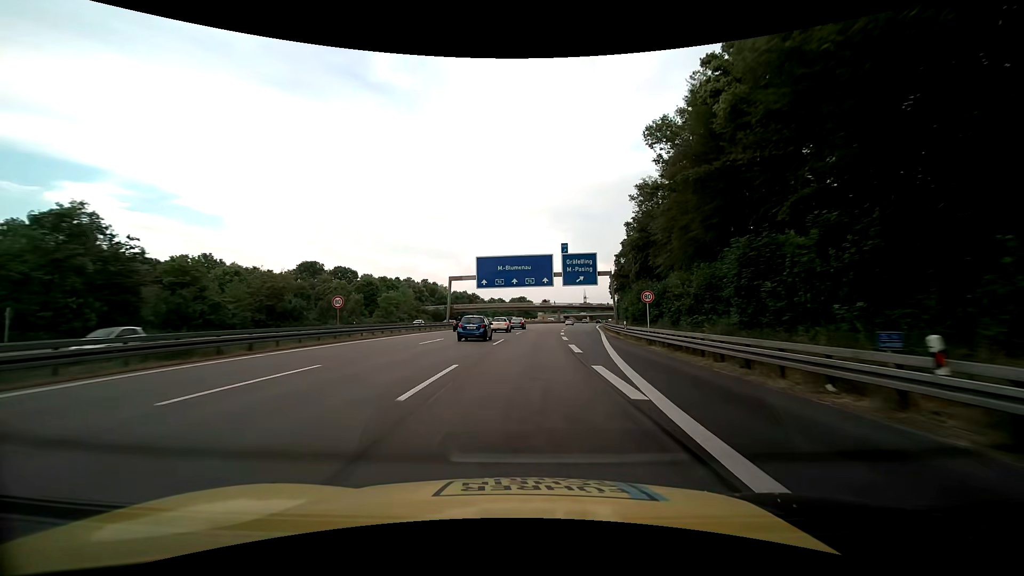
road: motorway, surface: asphalt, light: Day
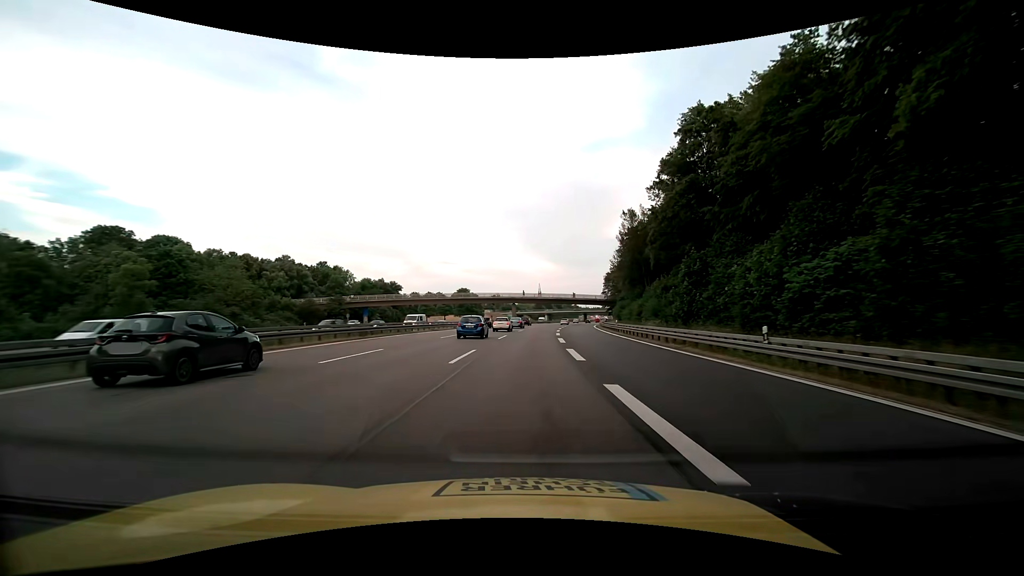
(+3.2, +64.5) m; +6°
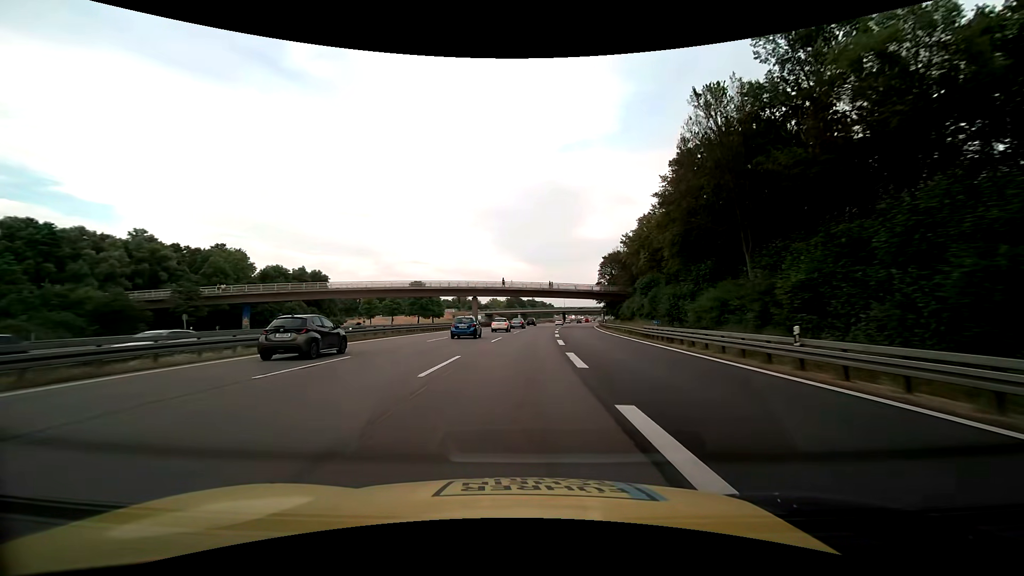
(+0.8, +38.7) m; +3°
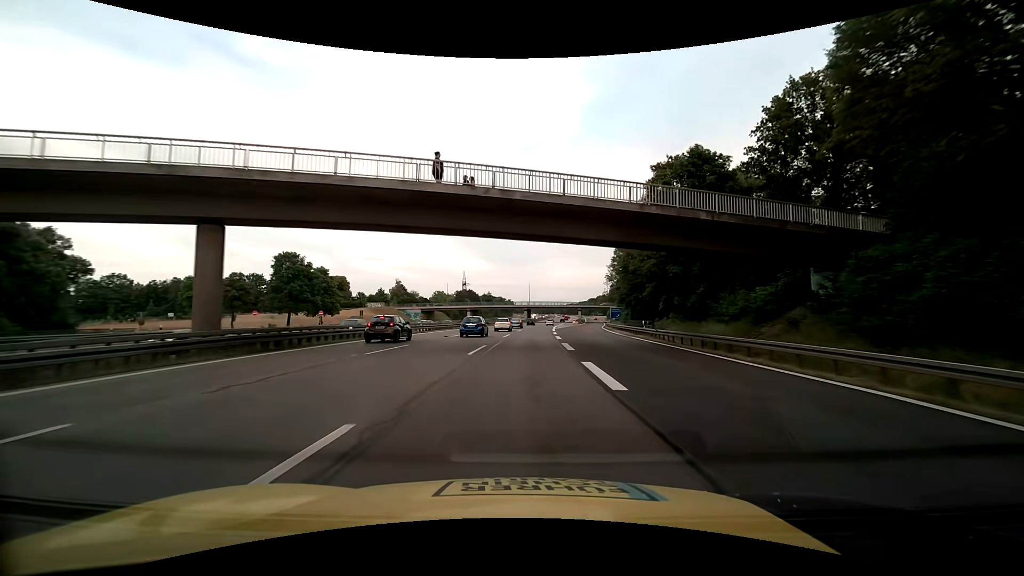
(+2.4, +64.5) m; +5°
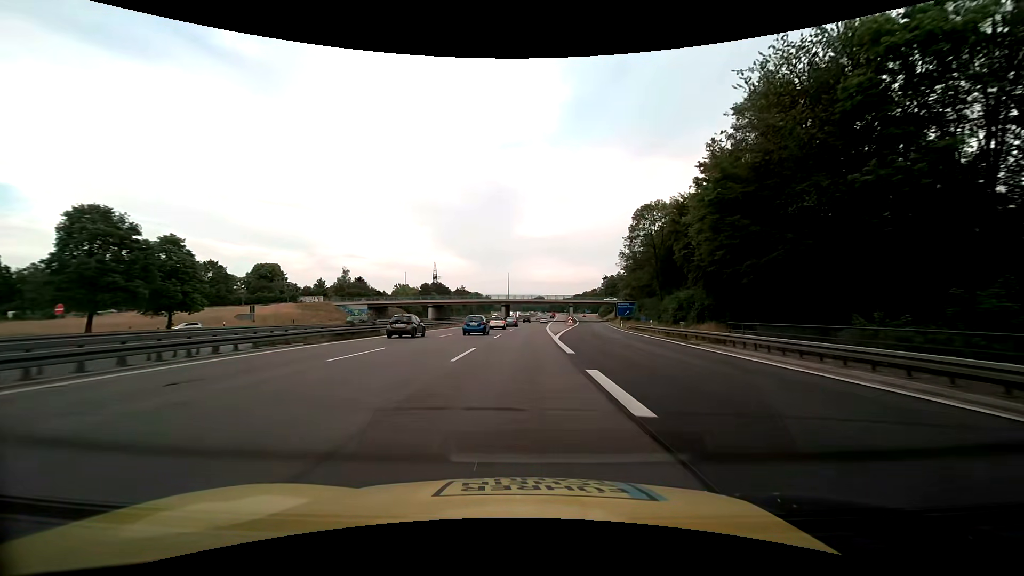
(+1.0, +38.7) m; +2°
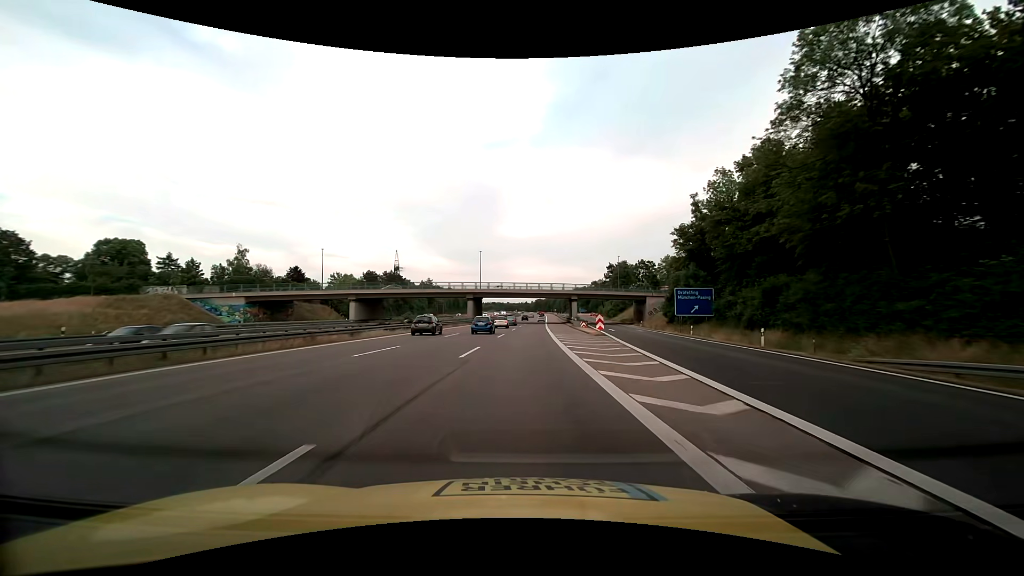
(+1.0, +51.6) m; +3°
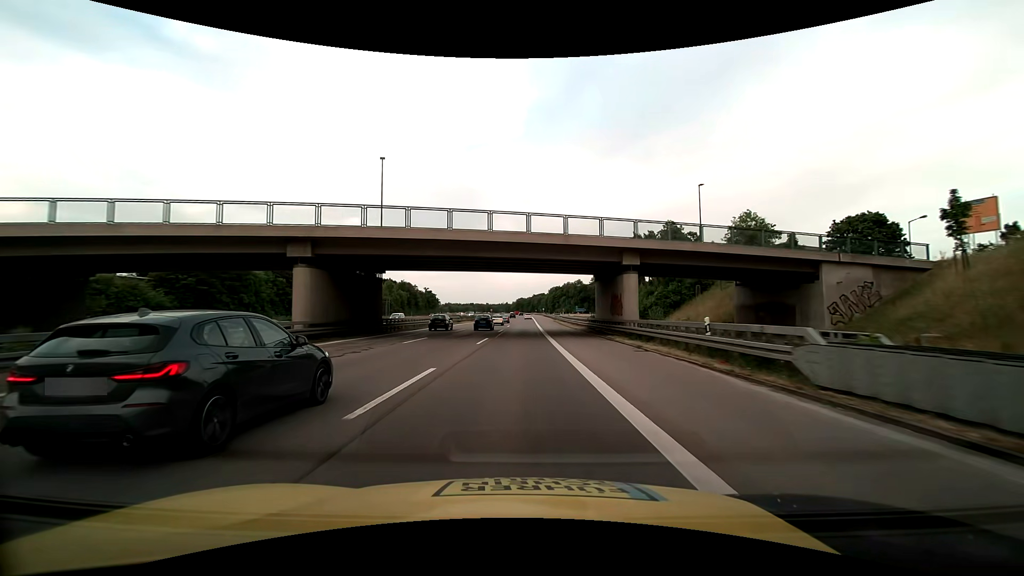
(+1.0, +64.5) m; +2°
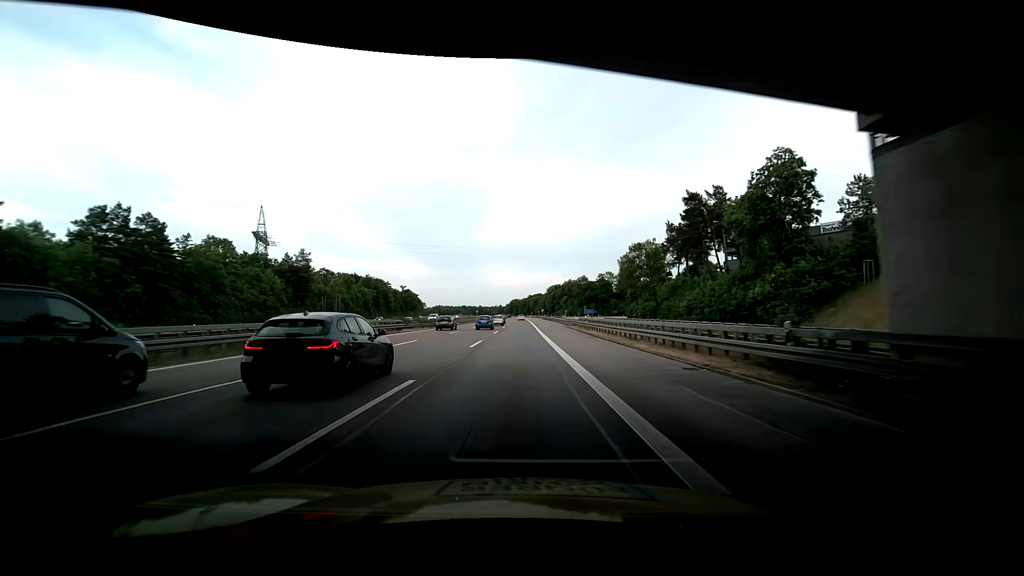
(+0.2, +38.6) m; 0°
(0, +10) (0, +20) (0, +30) (0, +40) (0, +50) (0, +60) (0, +70) (0, +80) (0, +90) (0, +100) m
